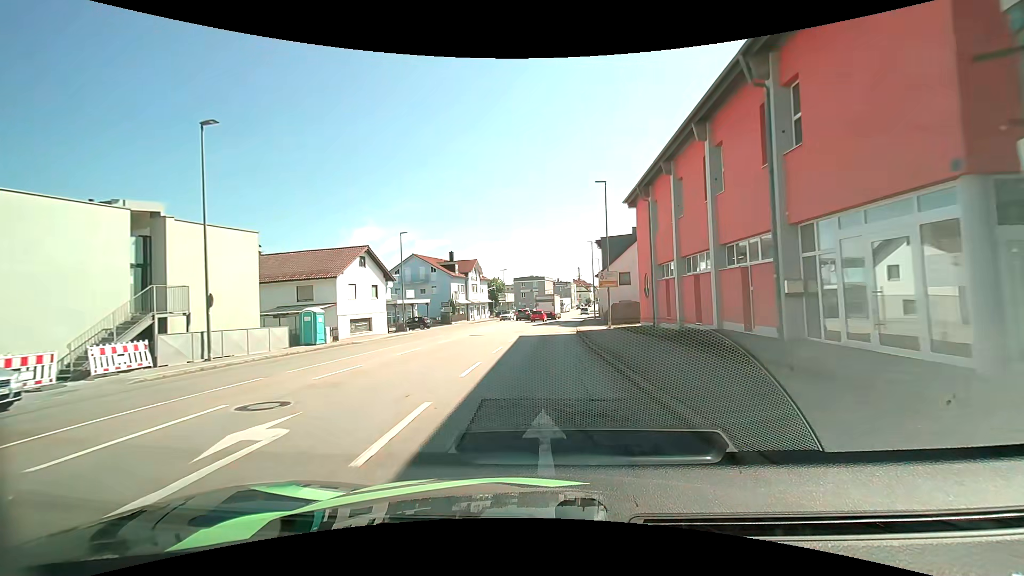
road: tertiary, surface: asphalt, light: Day
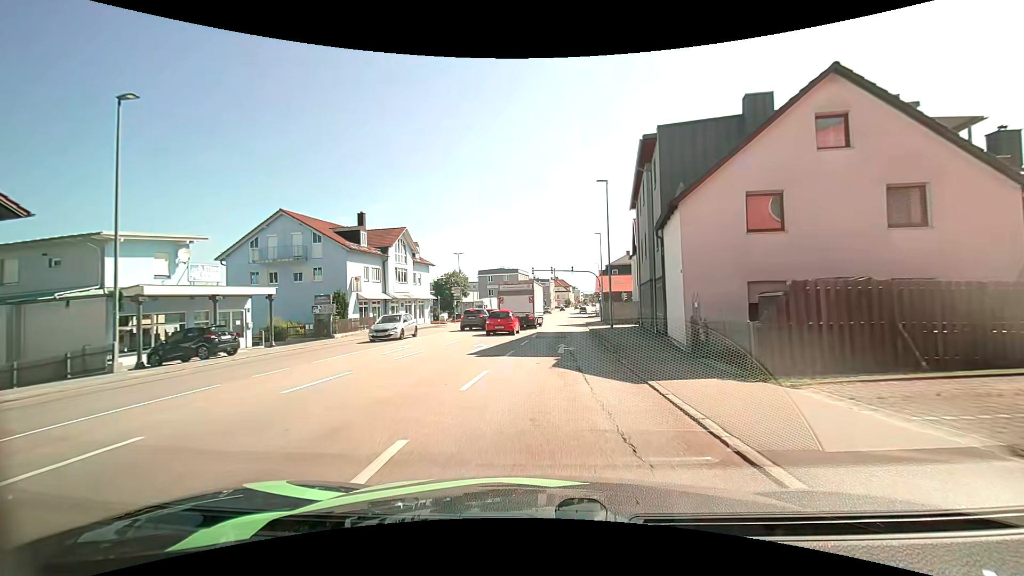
(+0.5, +32.1) m; +3°
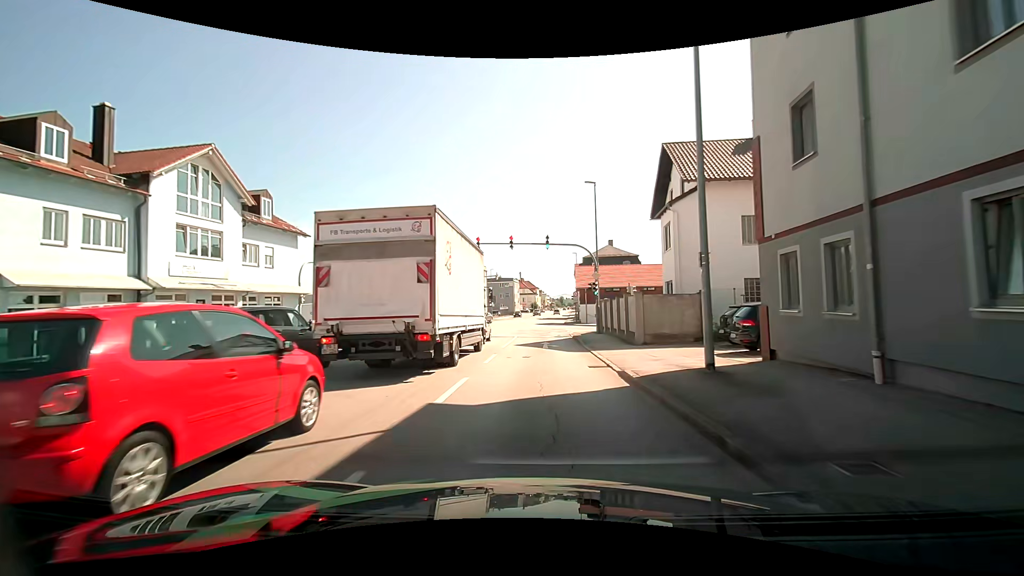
(+0.8, +25.1) m; +3°
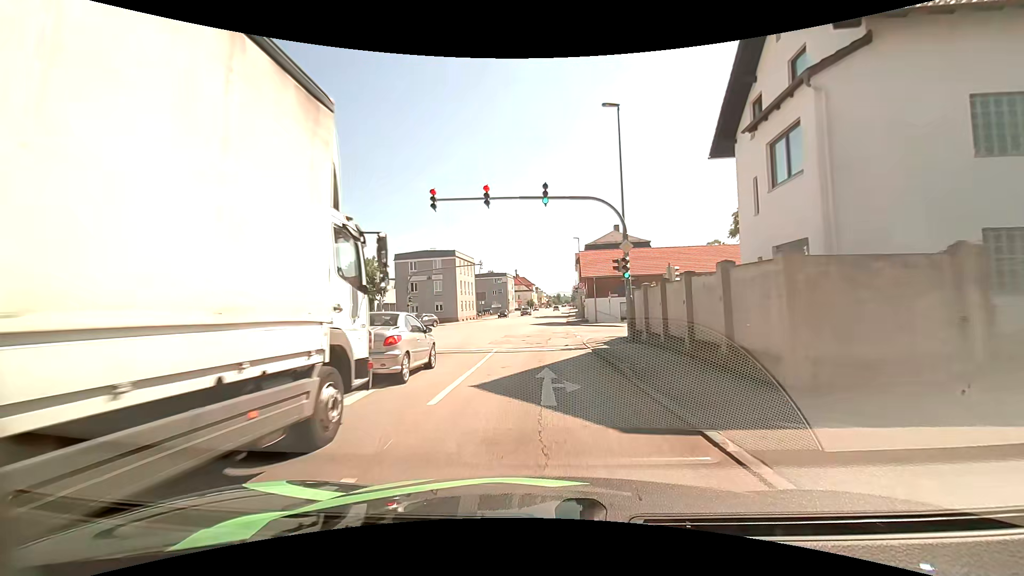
(+0.2, +12.5) m; +1°
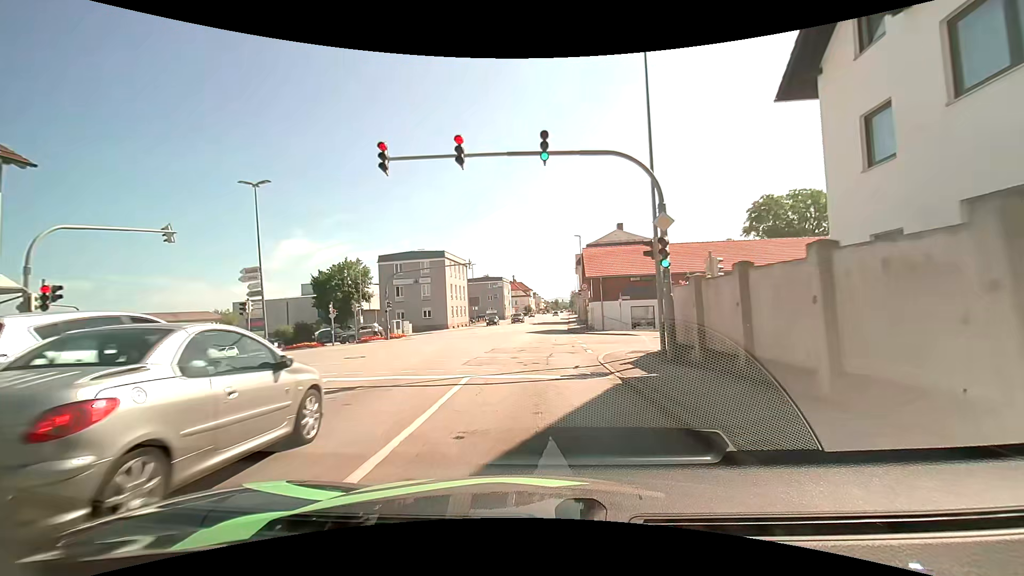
(0.0, +6.2) m; +1°
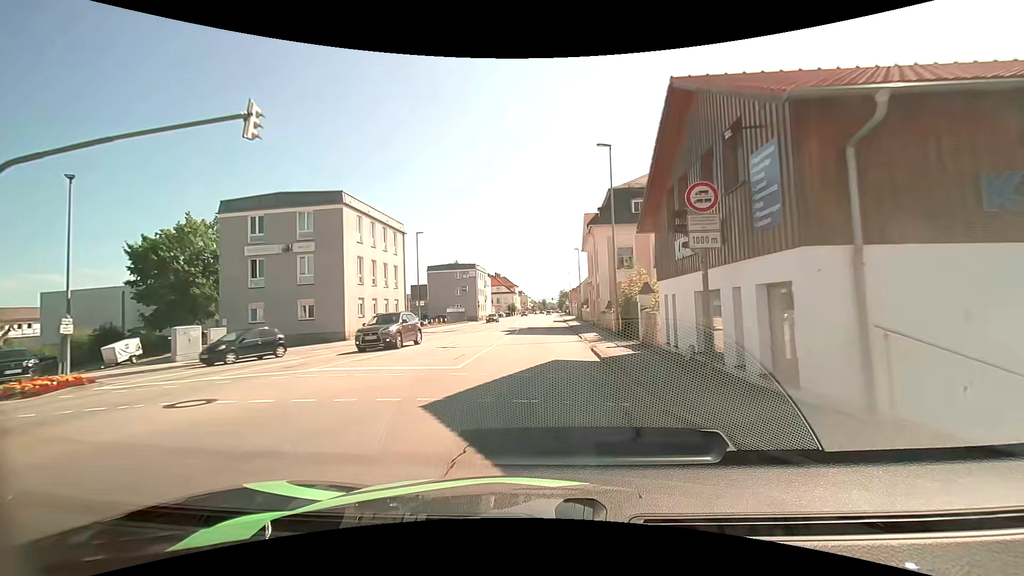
(+0.1, +31.0) m; +1°
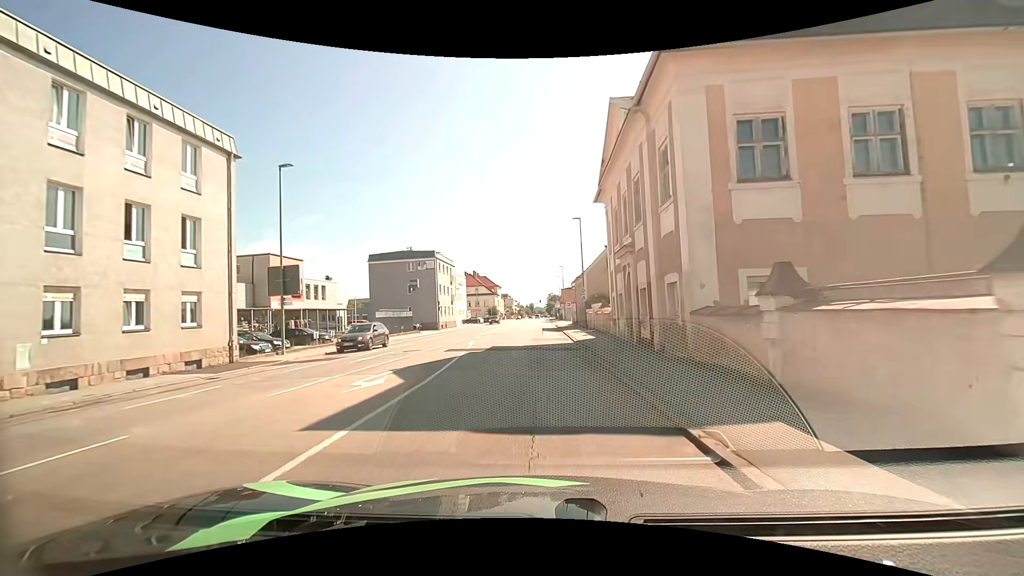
(+0.6, +24.9) m; +1°
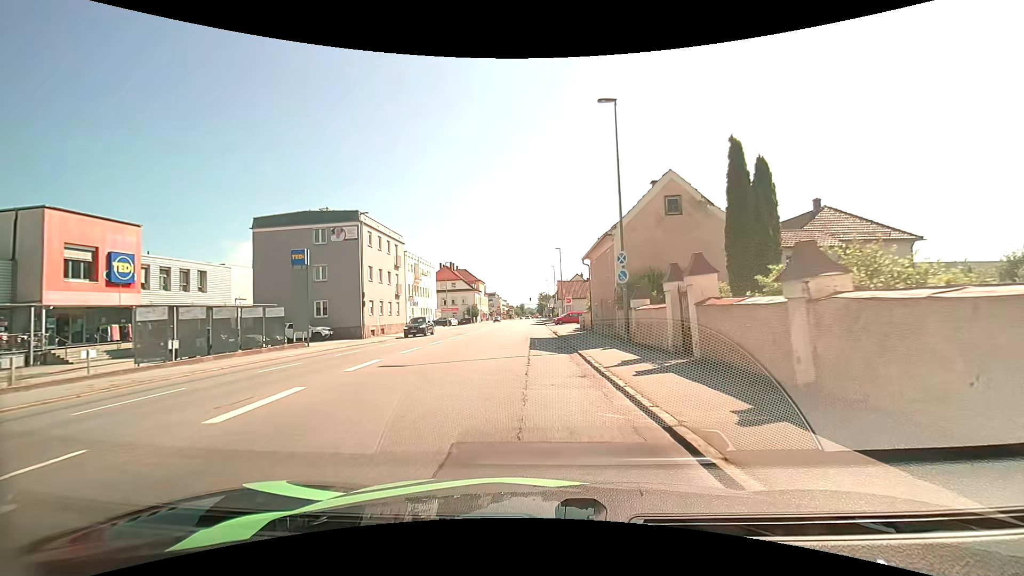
(+0.3, +25.4) m; +1°
(0, +10) (0, +20) (-1, +30) (-1, +40) (-2, +50) (-3, +60) (-3, +70) (-4, +80) (-4, +90) (-4, +100) m
